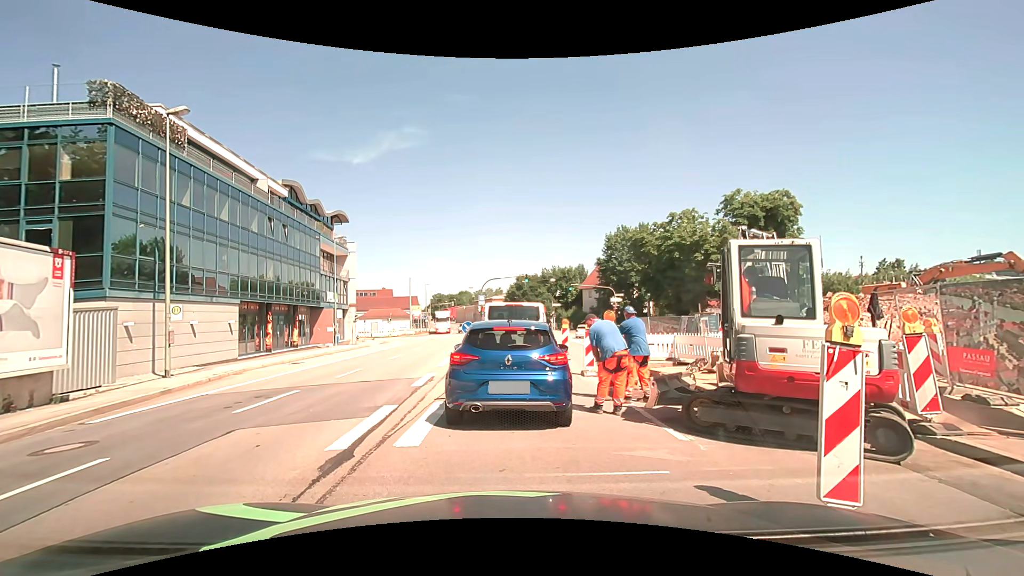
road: primary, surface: asphalt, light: Day
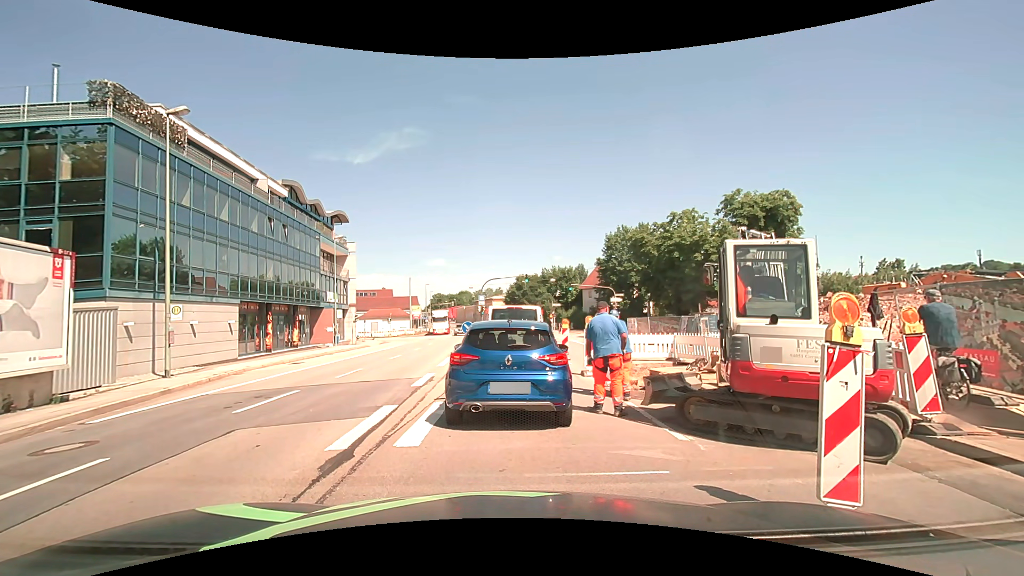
(0.0, 0.0) m; 0°
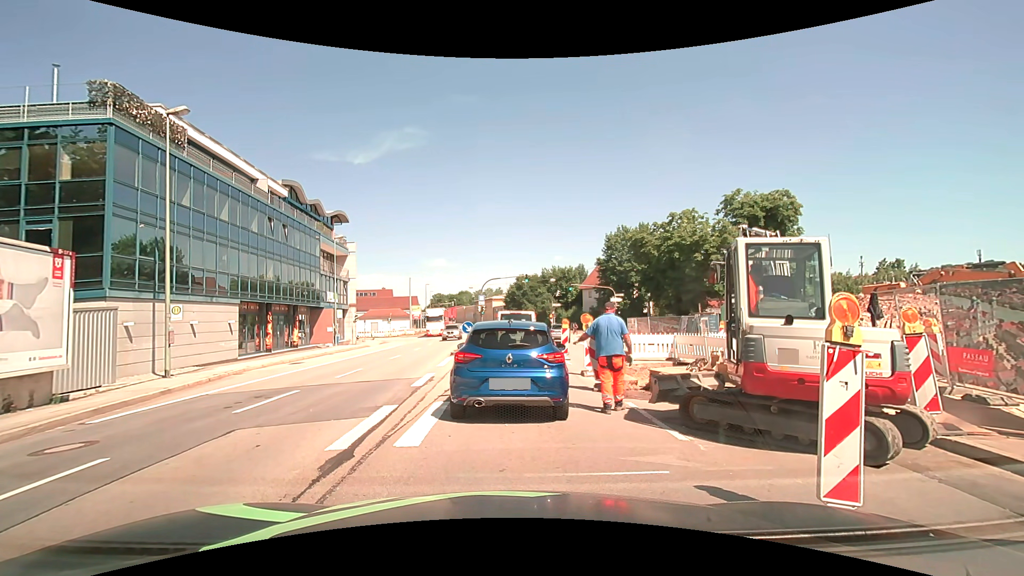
(0.0, 0.0) m; 0°
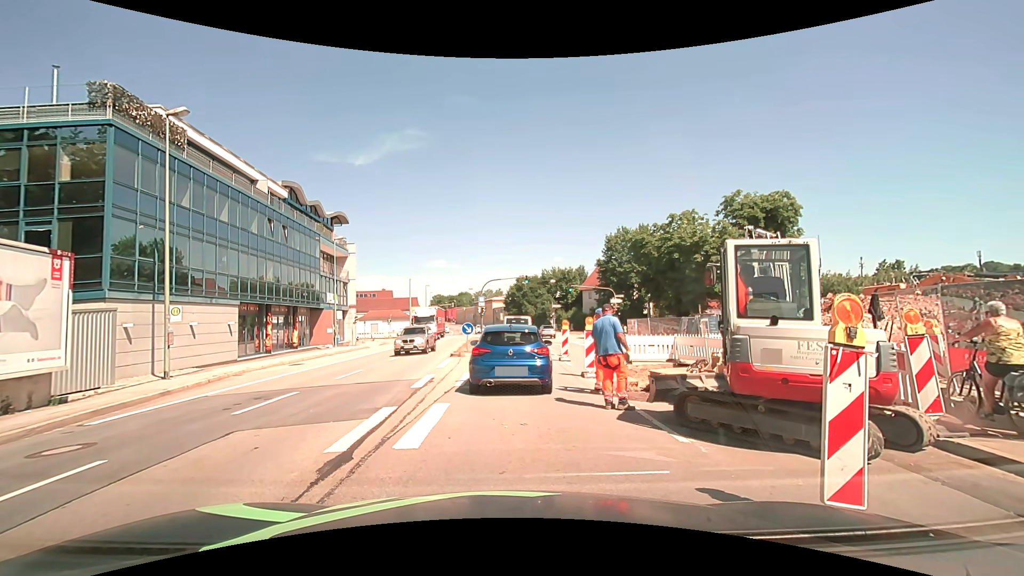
(0.0, 0.0) m; 0°
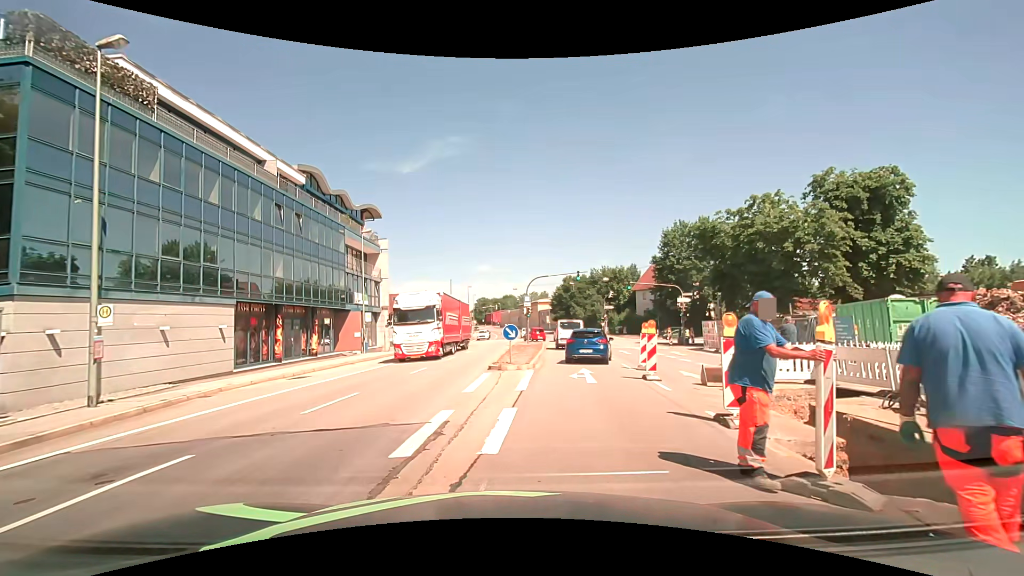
(-0.1, +6.5) m; -4°
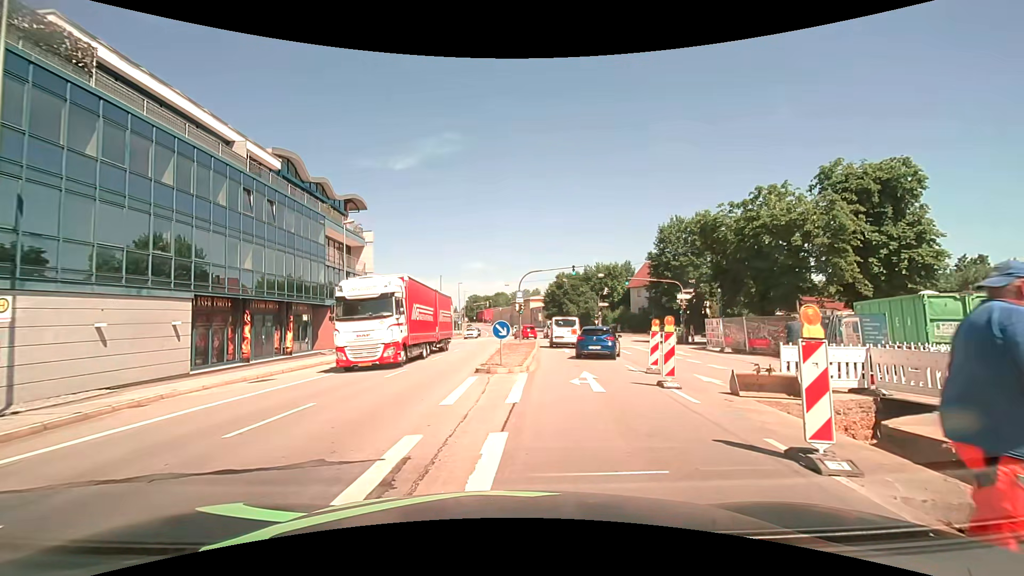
(0.0, +2.4) m; 0°
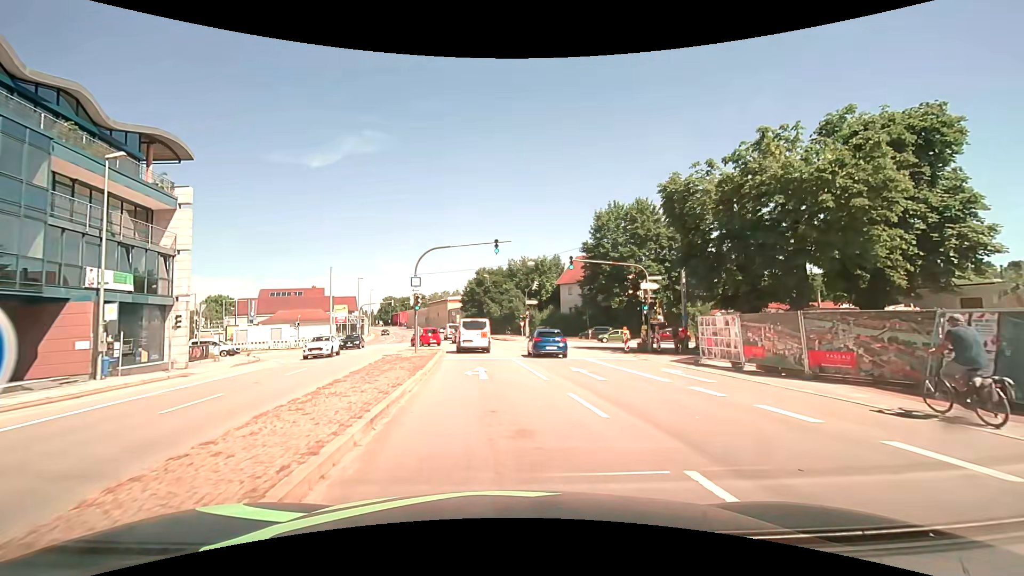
(+1.7, +14.0) m; +9°
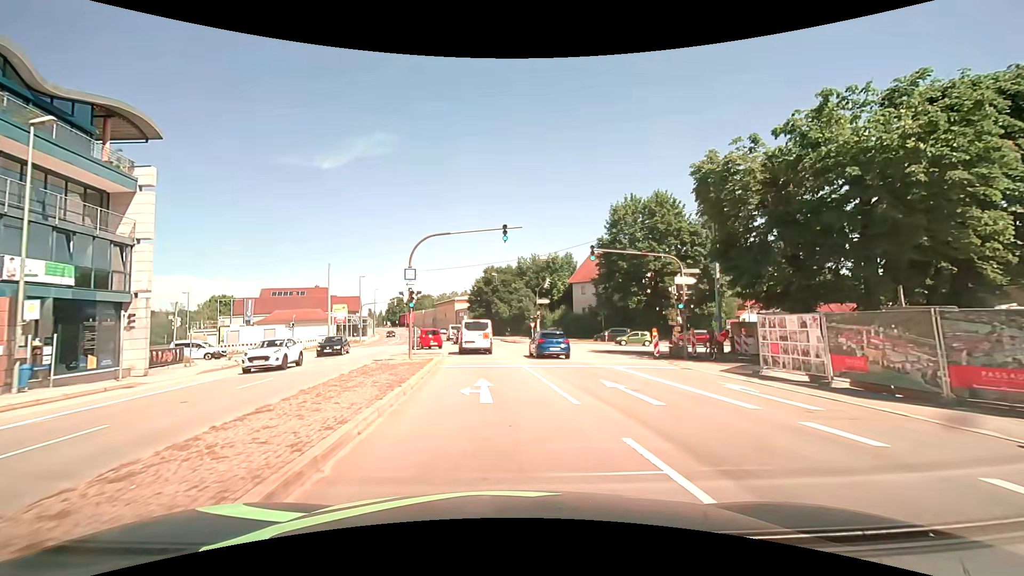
(0.0, +4.5) m; -1°
(0, +10) (-1, +20) (-2, +30) (-3, +40) (-4, +50) (-5, +60) (-7, +70) (-9, +79) (-10, +89) (-12, +99) m
